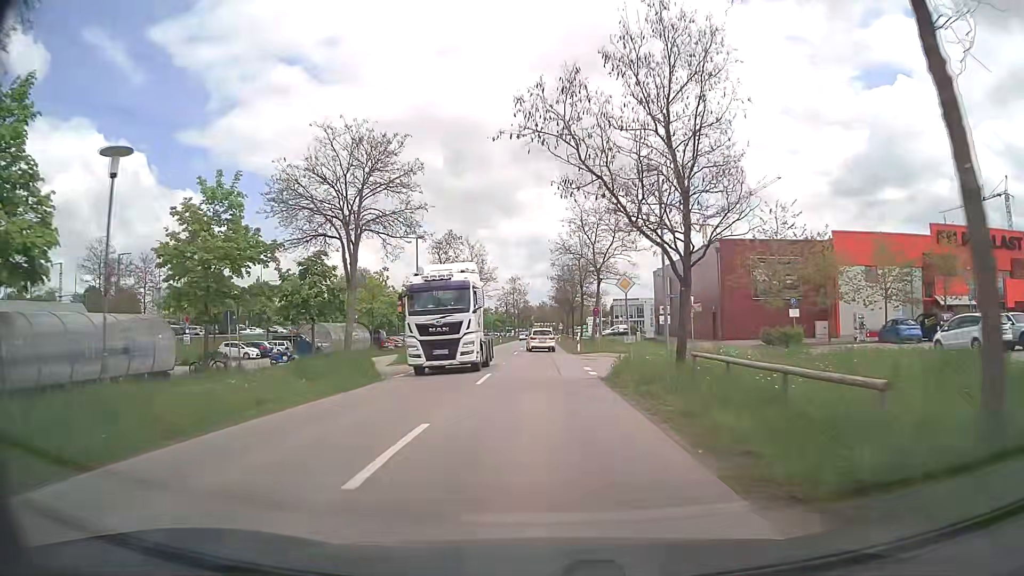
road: tertiary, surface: asphalt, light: Day
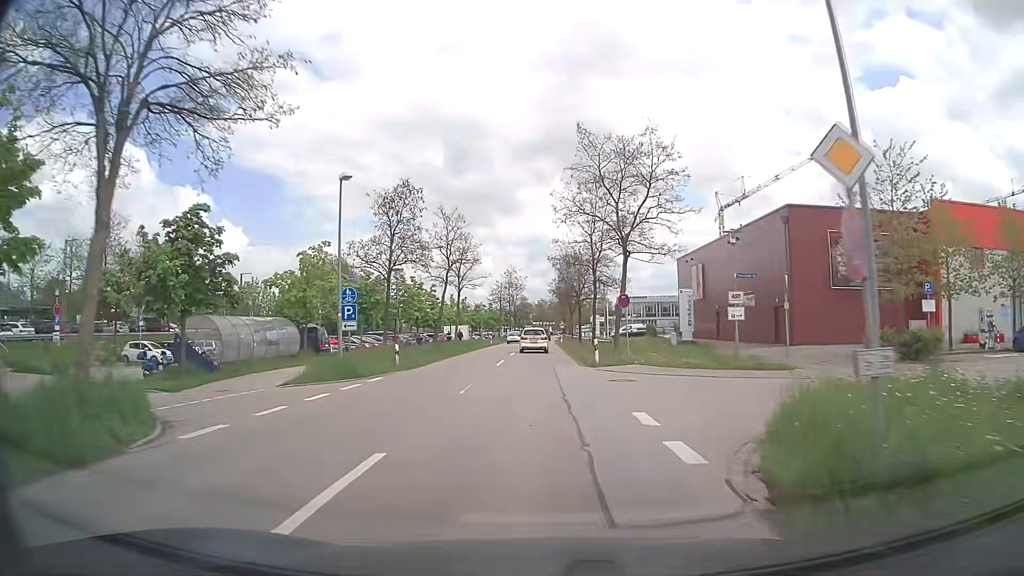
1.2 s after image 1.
(-0.1, +14.7) m; 0°
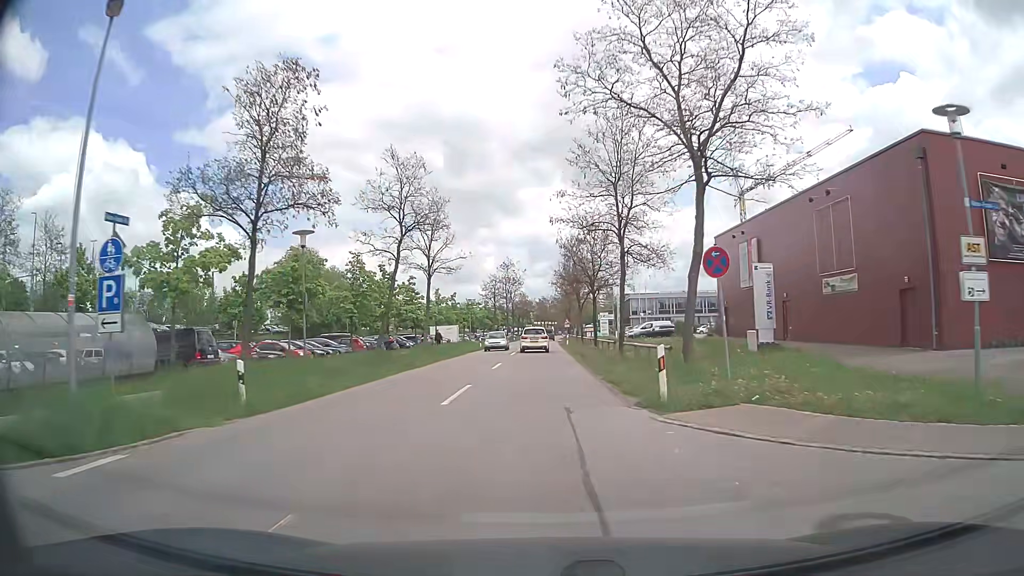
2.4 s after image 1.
(-0.1, +14.5) m; 0°
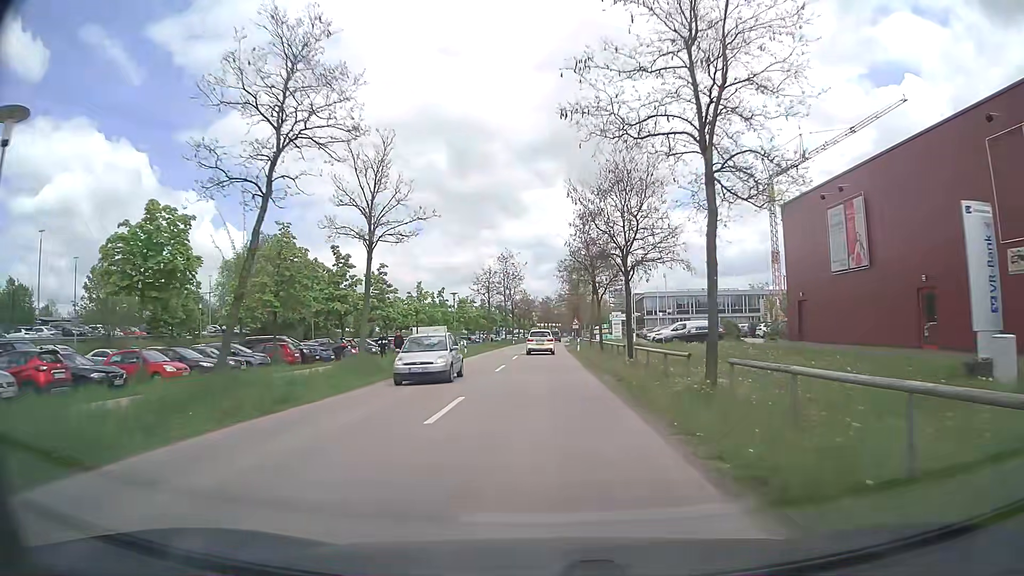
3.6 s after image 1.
(-0.1, +14.3) m; -1°
(0, +10) (0, +20) (0, +30) (0, +40) (0, +50) (0, +60) (+1, +70) (+1, +80) (+1, +90) (+1, +100) m
